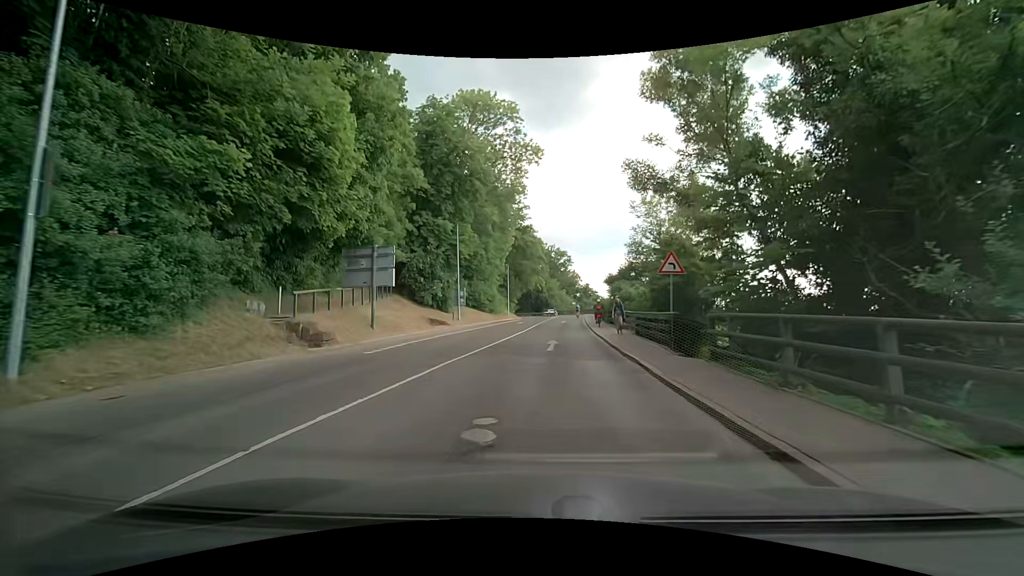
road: secondary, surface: asphalt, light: Day
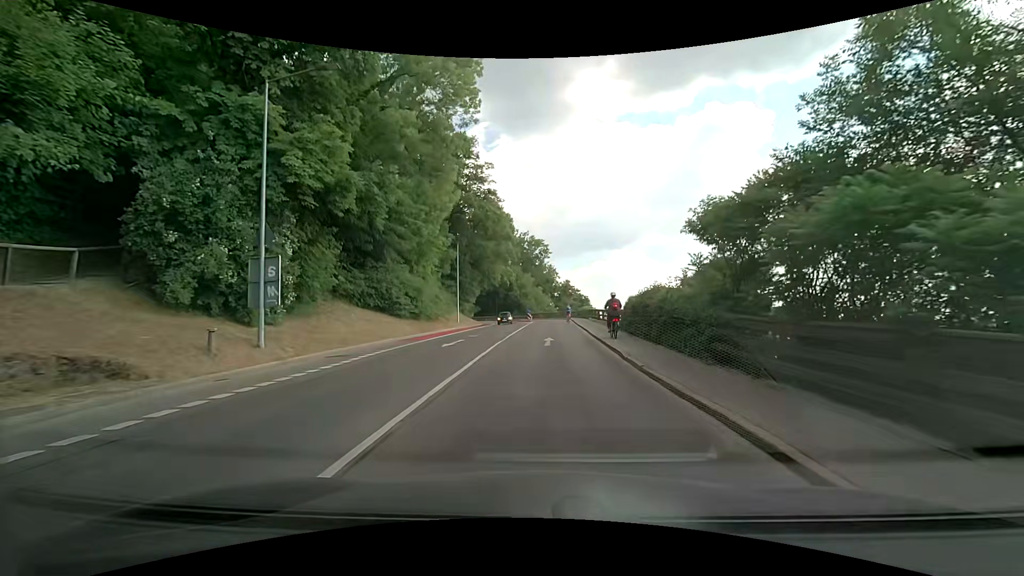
(+0.6, +26.4) m; +2°
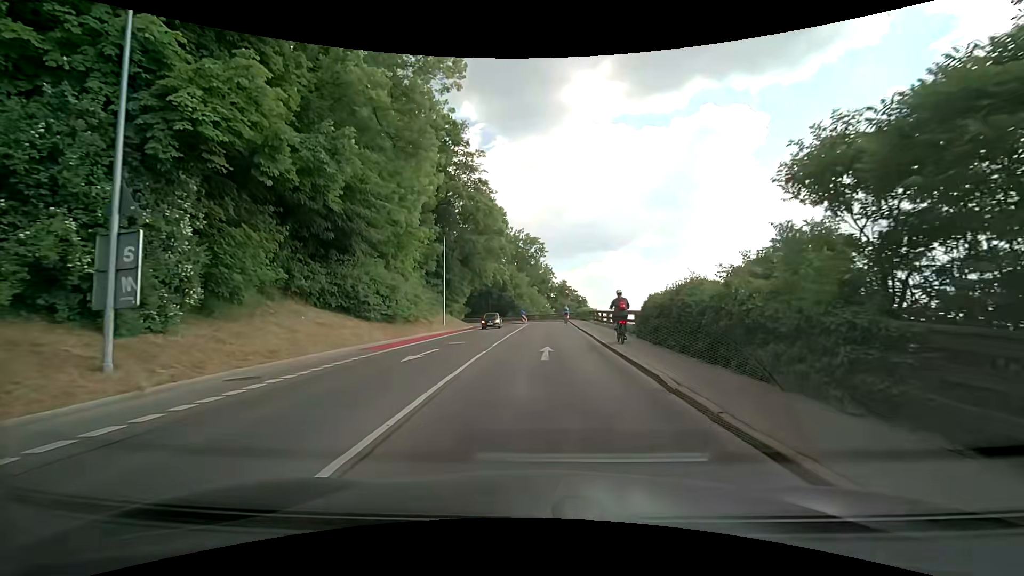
(+0.1, +5.1) m; +1°
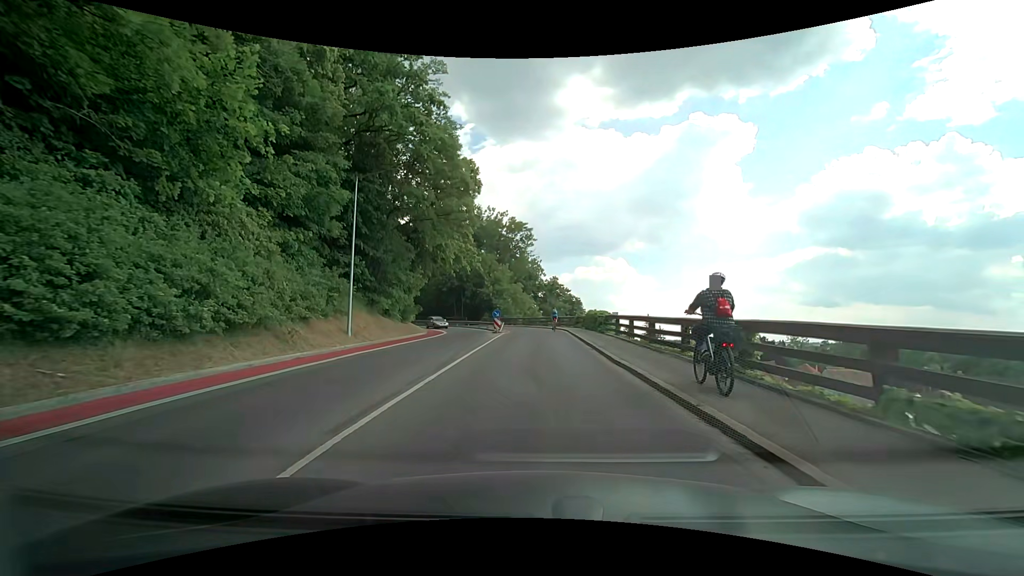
(+0.2, +20.0) m; +1°
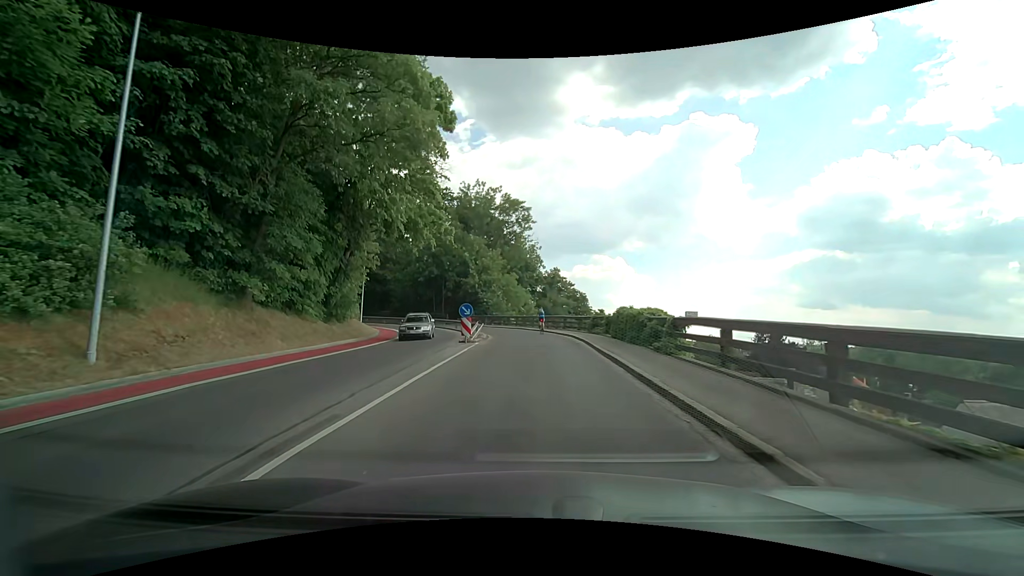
(+0.2, +14.5) m; +1°
(0, +10) (0, +20) (0, +30) (-2, +40) (-6, +49) (-11, +57) (-18, +65) (-26, +71) (-35, +75) (-45, +78) m
